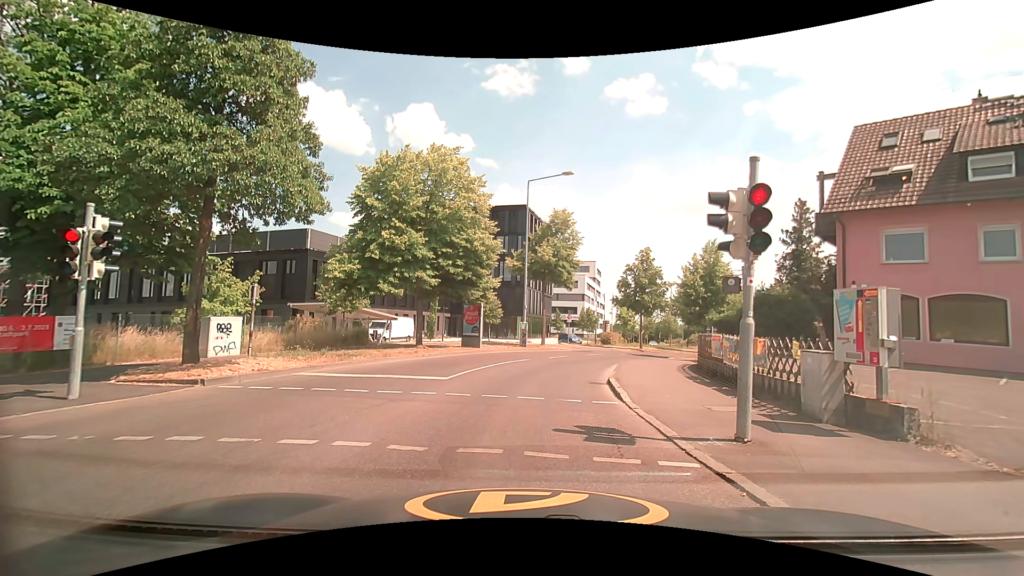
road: tertiary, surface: asphalt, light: Day
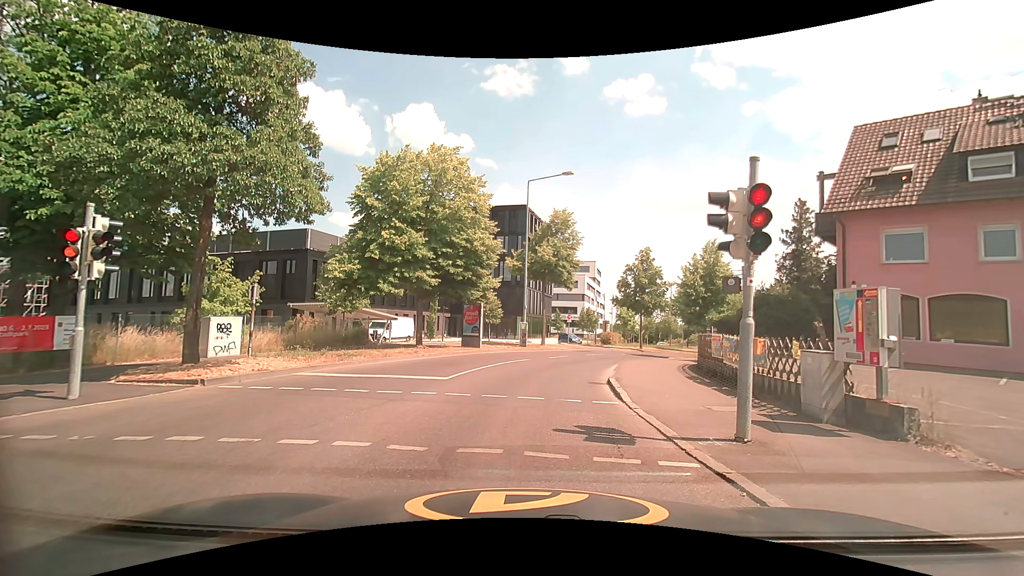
(0.0, 0.0) m; 0°
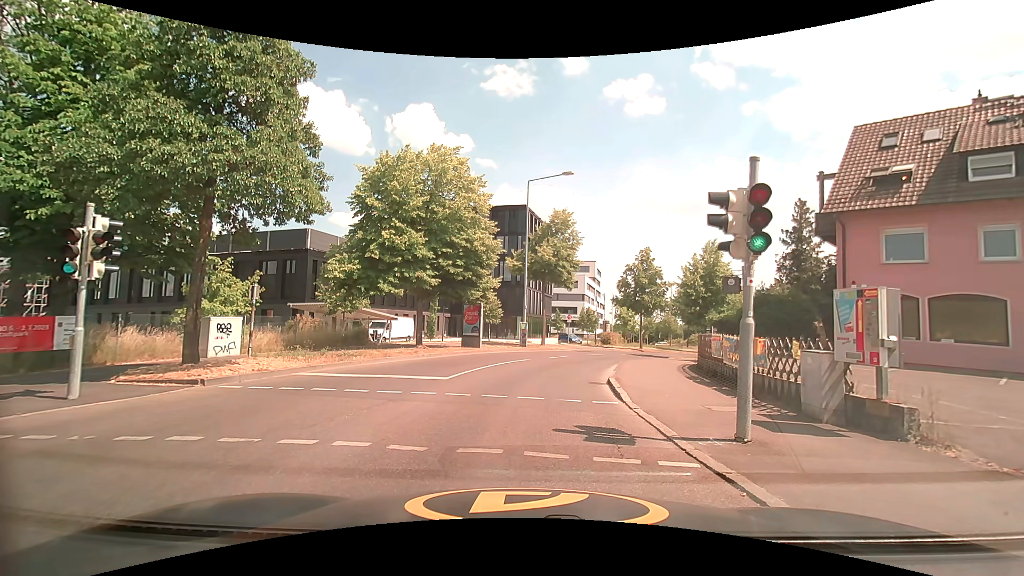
(0.0, 0.0) m; 0°
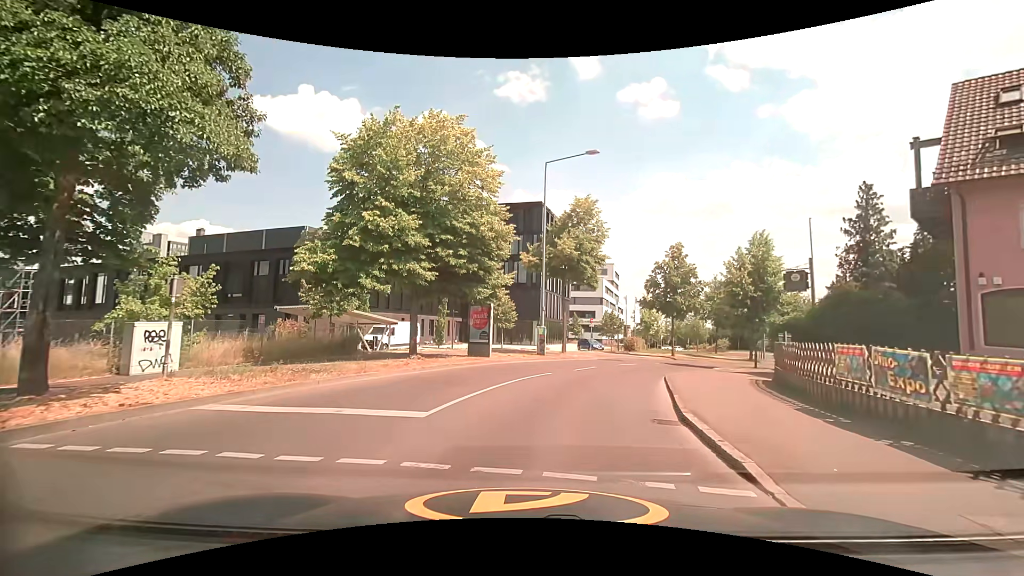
(0.0, +5.1) m; 0°
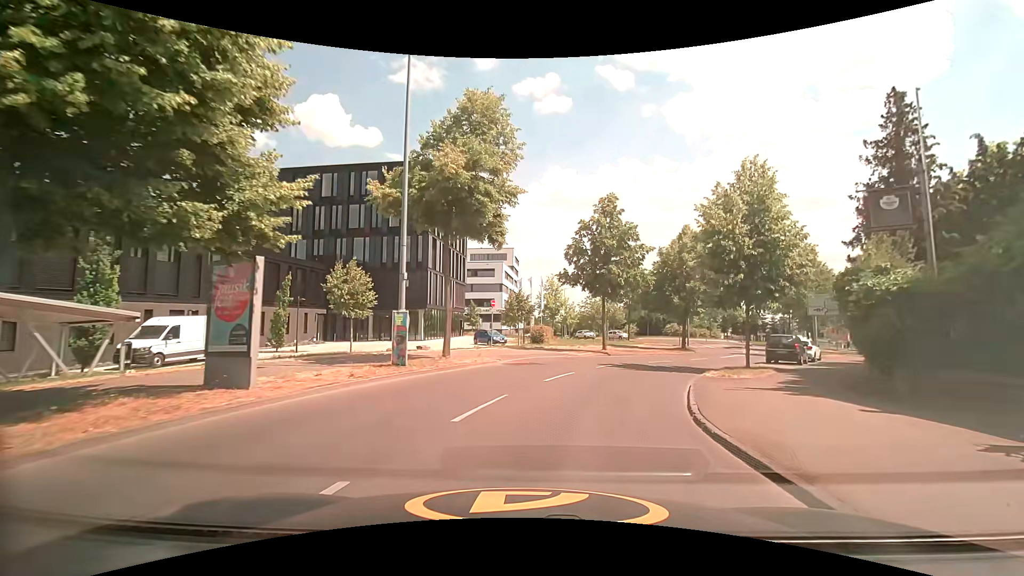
(+1.2, +13.7) m; +12°
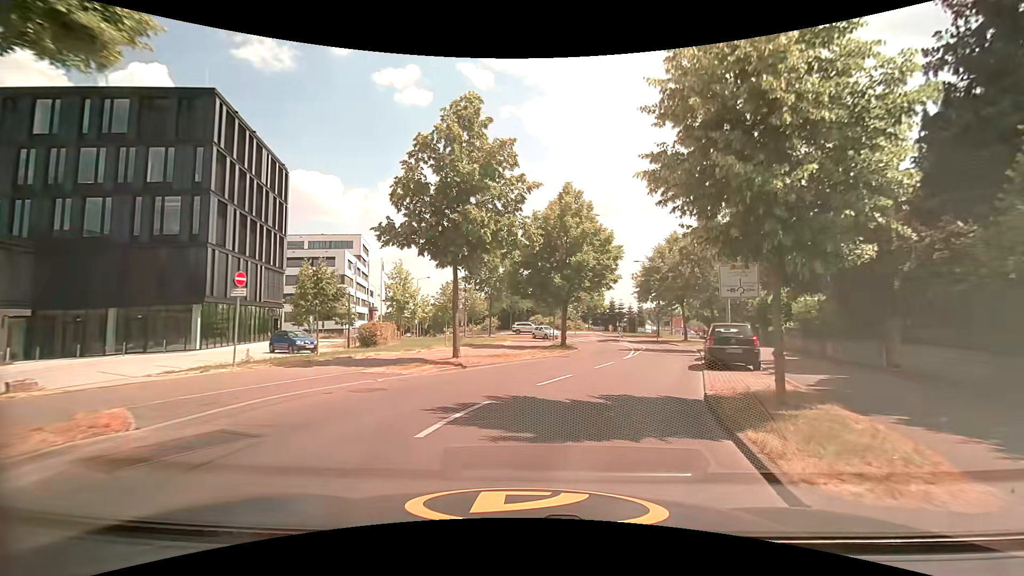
(+1.6, +13.0) m; +16°
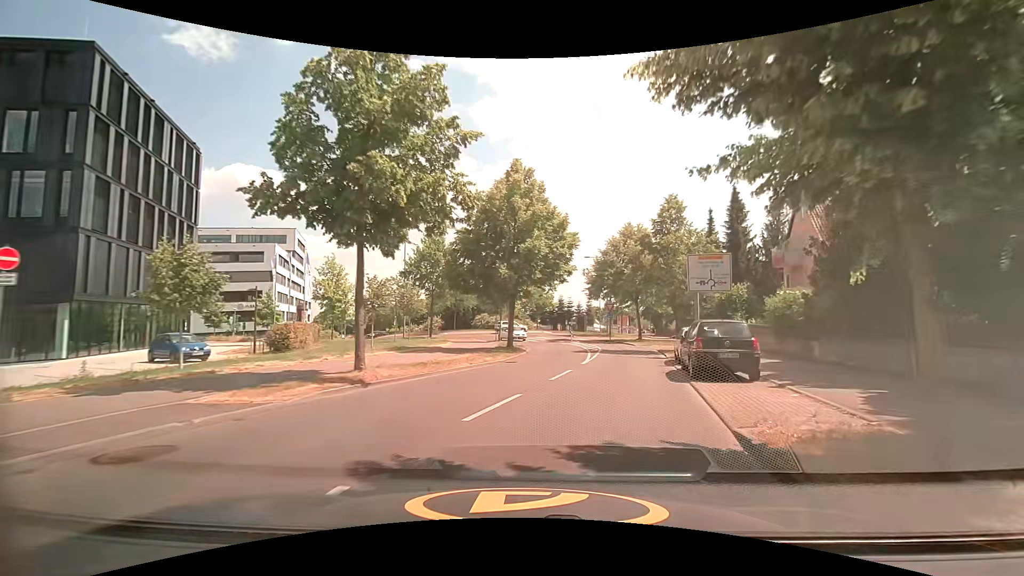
(+0.2, +4.6) m; +4°
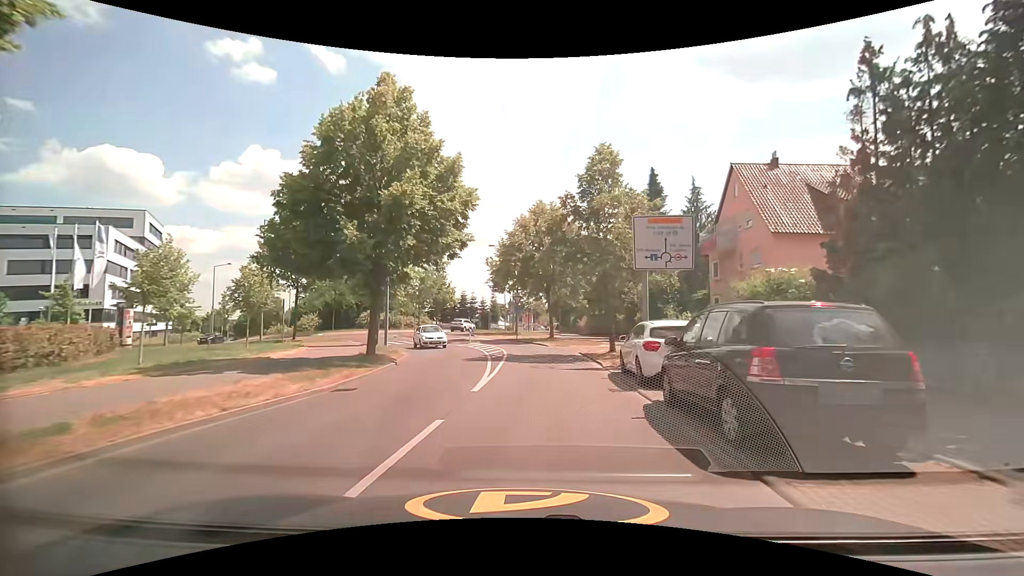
(+1.0, +8.9) m; +11°
(0, +10) (+1, +20) (+1, +30) (-2, +40) (-6, +49) (-8, +58) (-6, +68) (-5, +78) (-1, +87) (+4, +96) m
